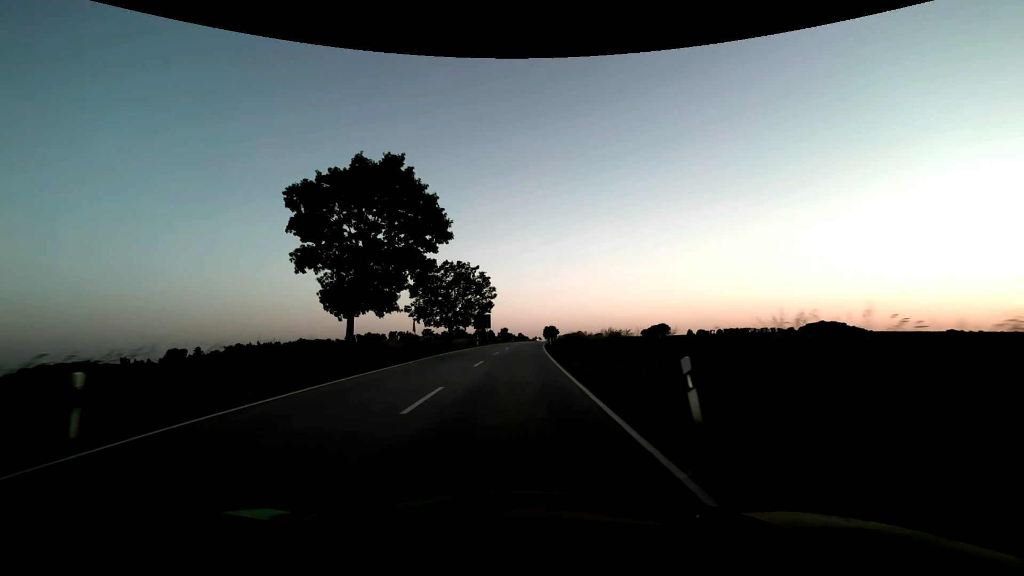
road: secondary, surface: asphalt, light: Sunrise
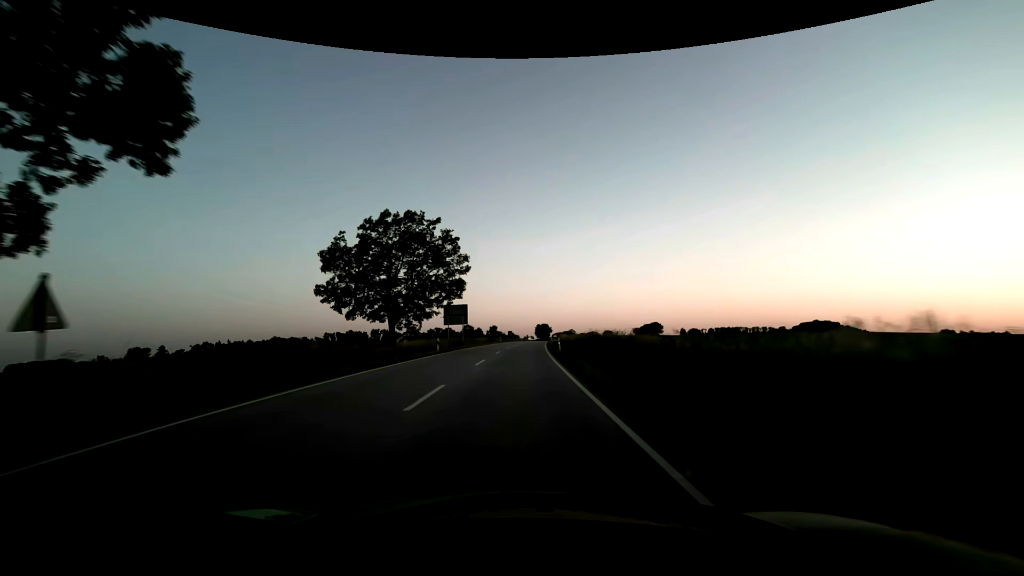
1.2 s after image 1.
(+0.2, +24.0) m; +1°
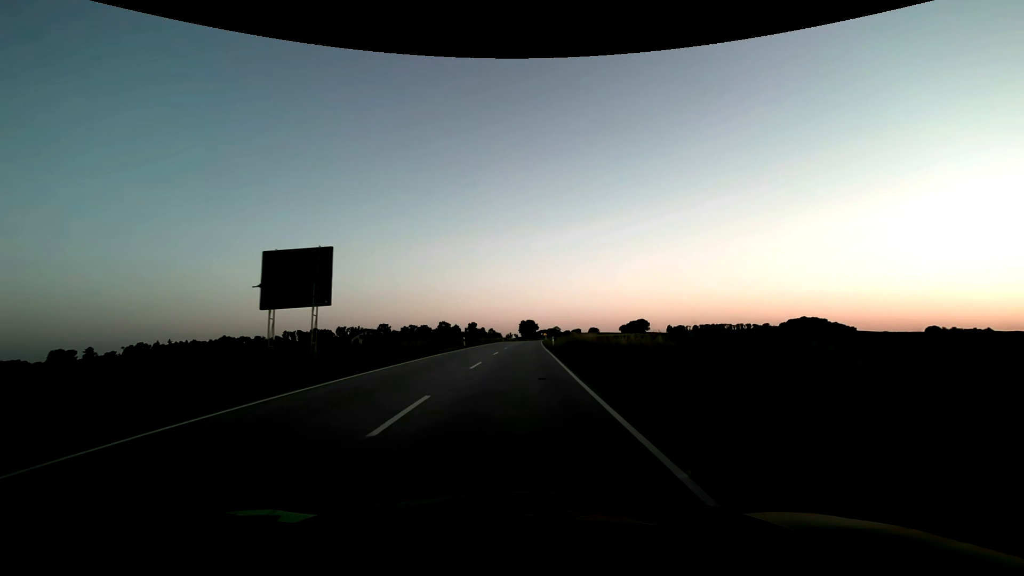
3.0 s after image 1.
(+0.6, +38.1) m; +2°
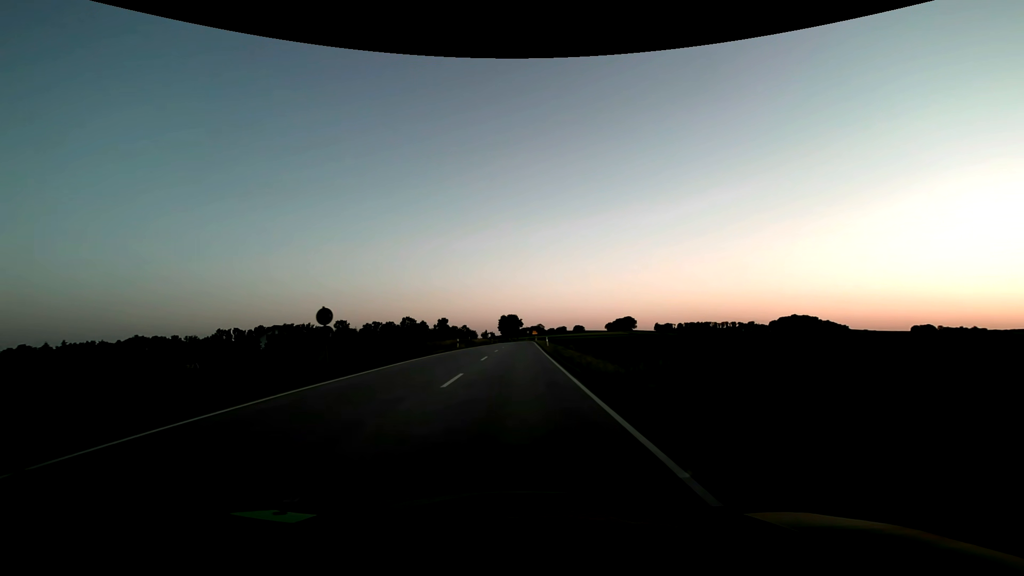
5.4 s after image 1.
(+1.1, +54.6) m; +2°
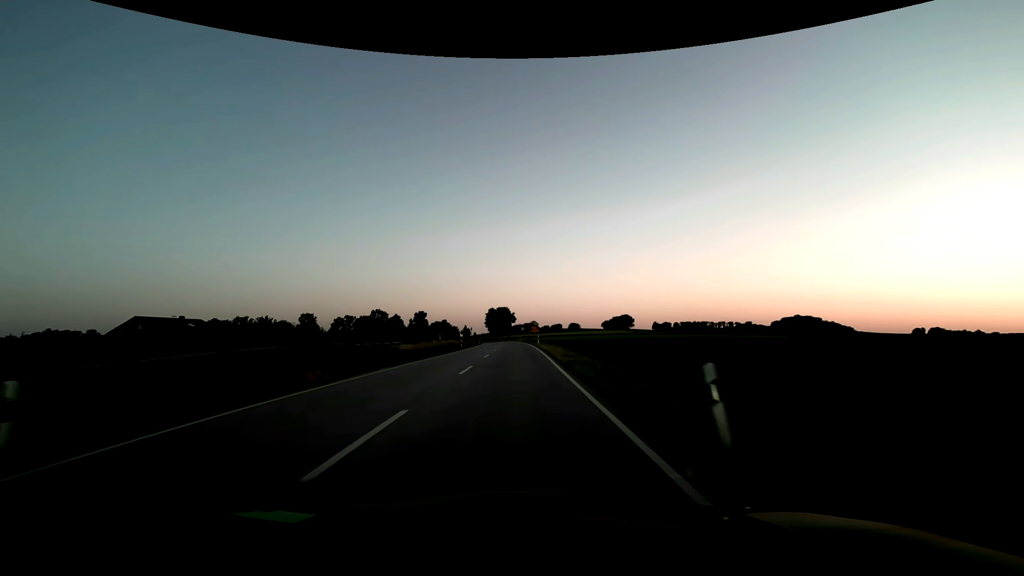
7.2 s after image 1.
(+0.4, +43.7) m; +1°
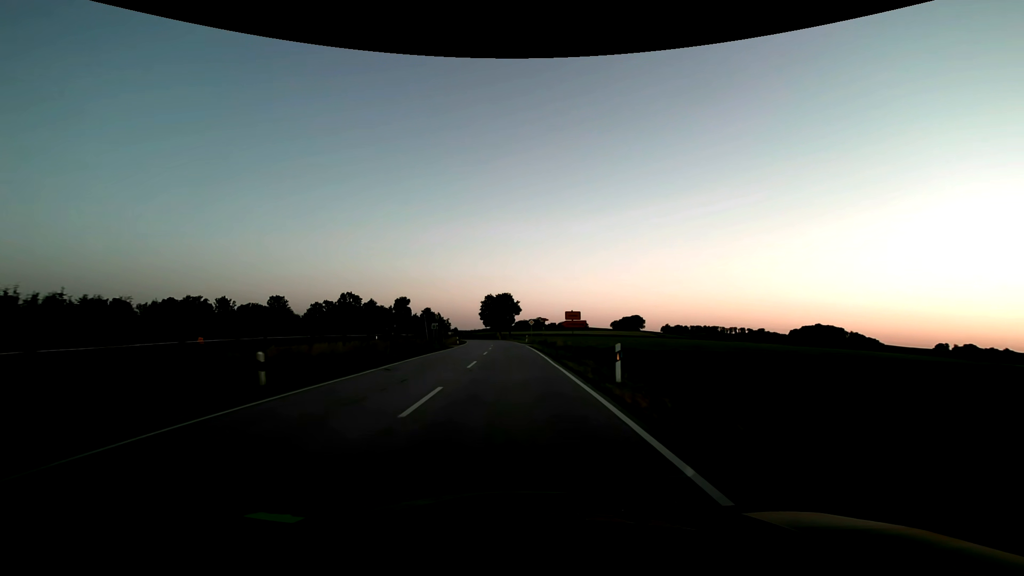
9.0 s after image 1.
(-0.1, +45.5) m; 0°
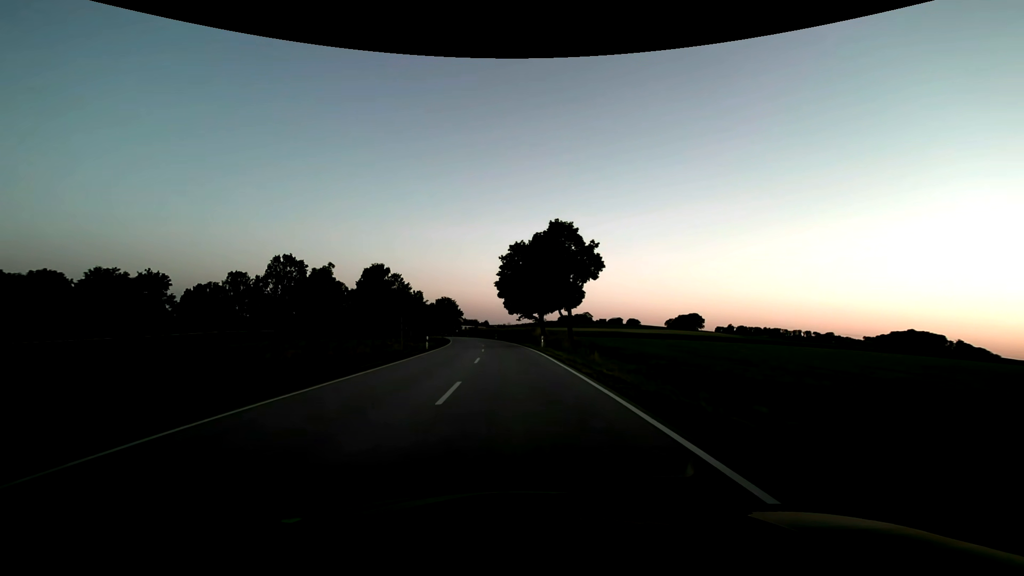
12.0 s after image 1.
(-2.7, +77.6) m; -5°
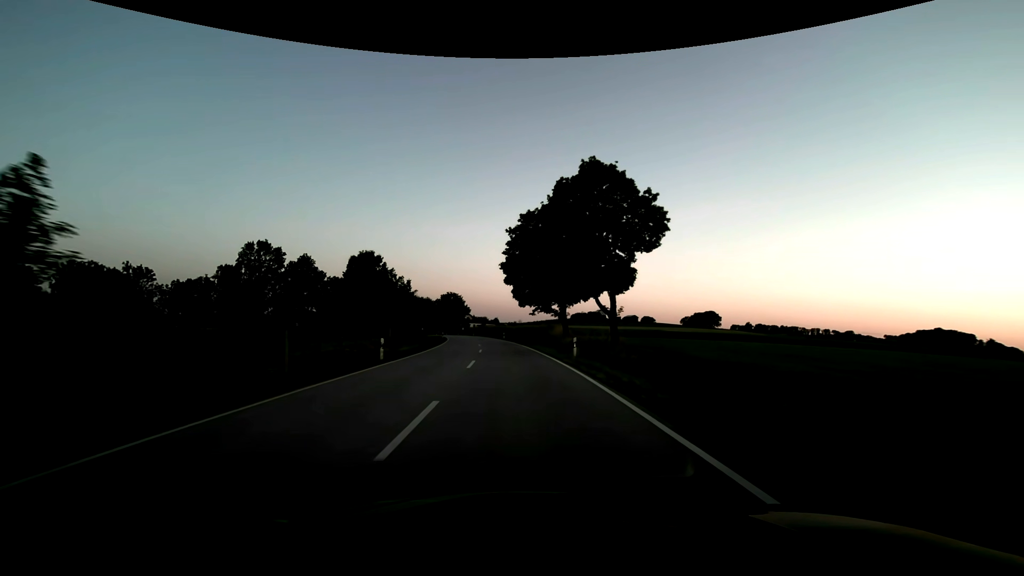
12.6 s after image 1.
(-0.2, +15.7) m; -1°
(0, +10) (0, +20) (-1, +30) (-1, +40) (-2, +50) (-3, +60) (-4, +70) (-5, +80) (-7, +90) (-9, +99) m
